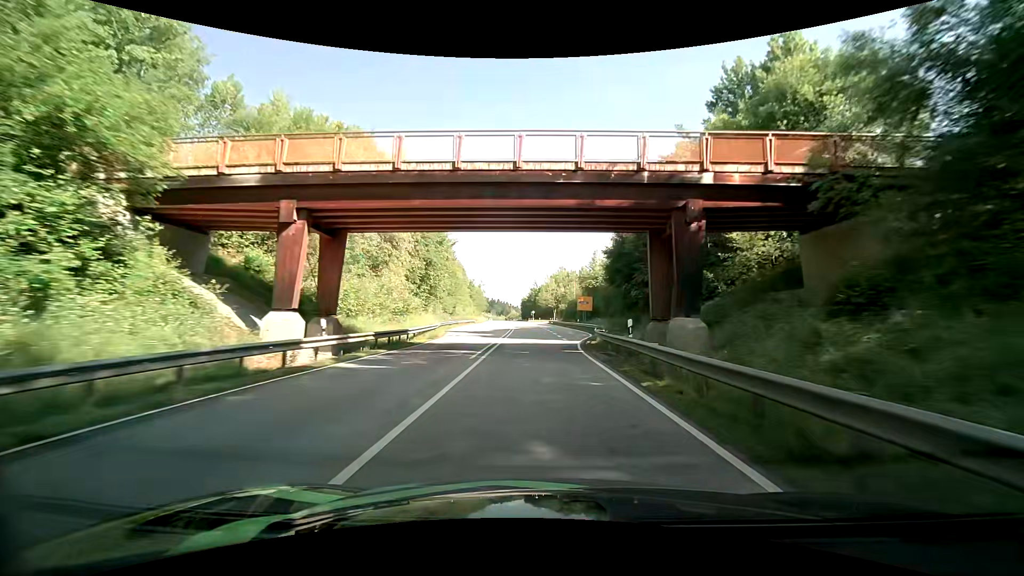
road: primary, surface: asphalt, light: Day
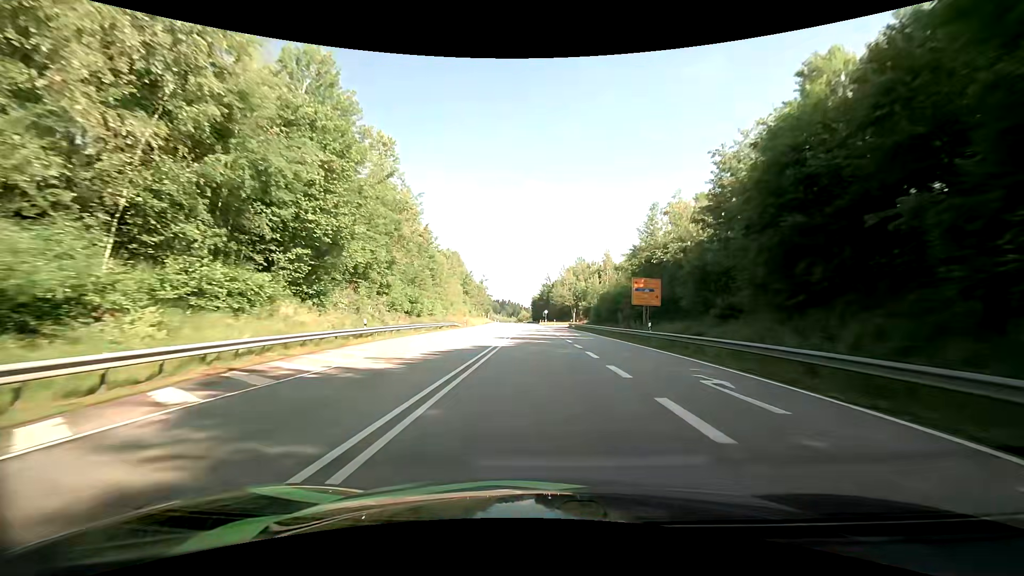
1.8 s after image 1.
(-0.3, +36.1) m; -1°
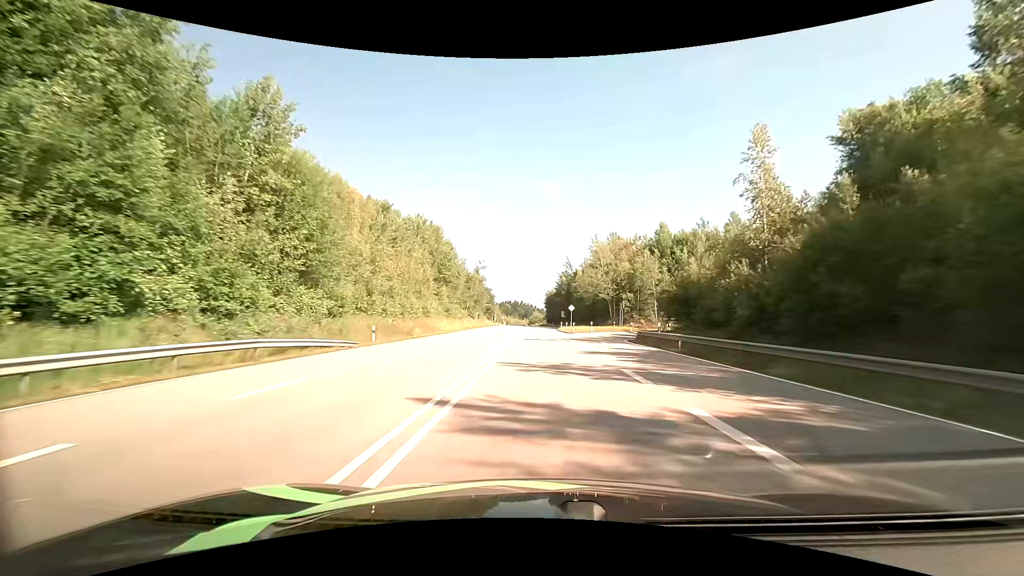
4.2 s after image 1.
(-0.9, +49.2) m; -2°
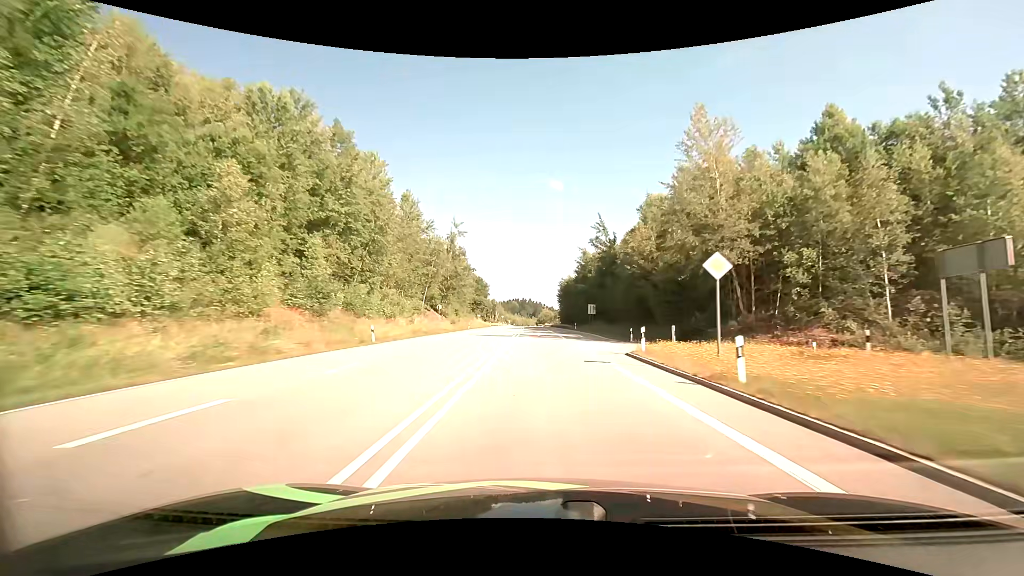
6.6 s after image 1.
(-0.7, +51.3) m; -1°
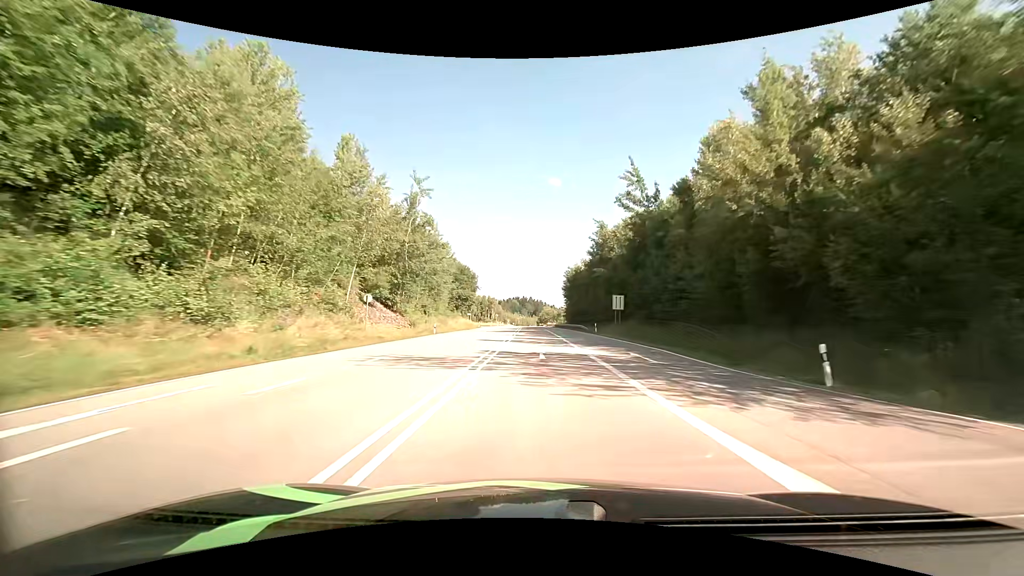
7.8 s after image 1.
(-0.1, +26.3) m; 0°
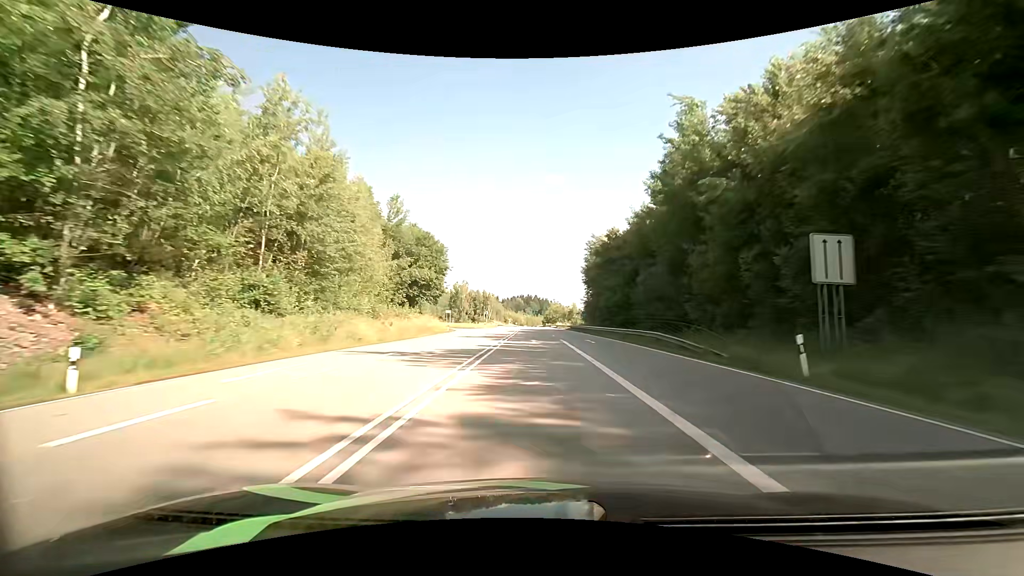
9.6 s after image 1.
(-0.3, +39.9) m; -1°
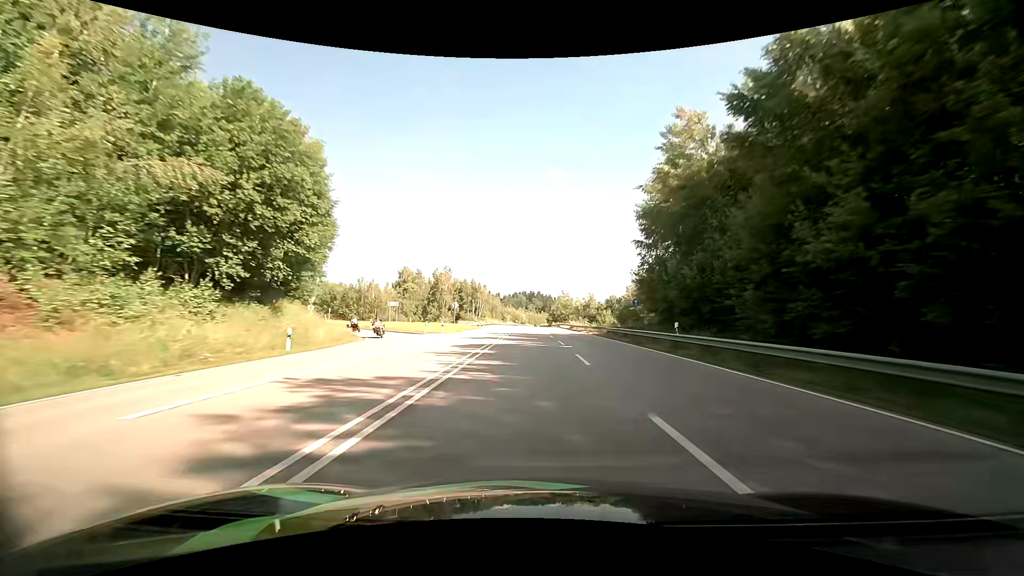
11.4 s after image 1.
(-0.2, +40.6) m; 0°
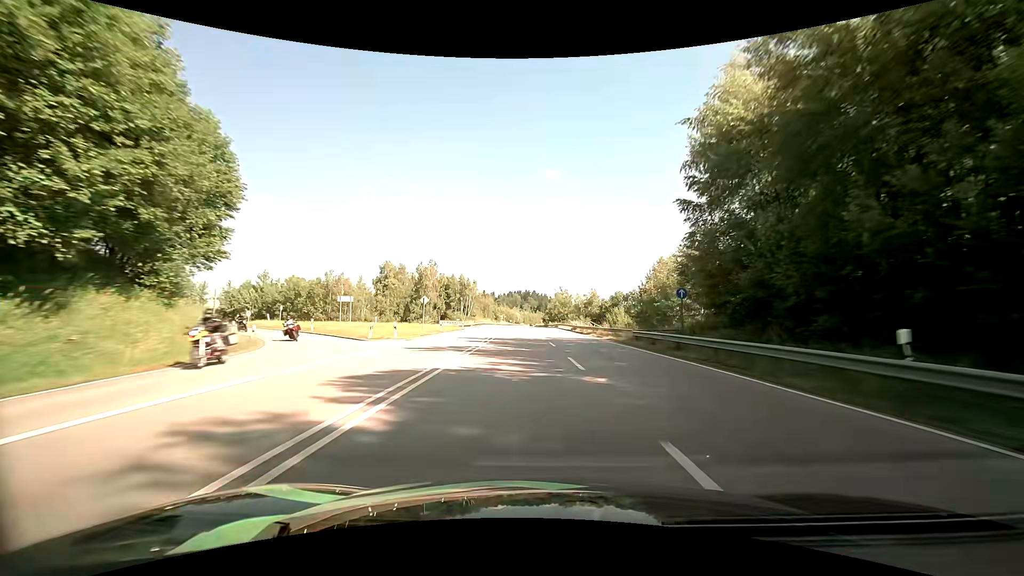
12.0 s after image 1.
(0.0, +13.7) m; 0°
(0, +10) (0, +20) (0, +30) (0, +40) (+1, +50) (+1, +60) (0, +70) (0, +80) (0, +90) (0, +100) m
